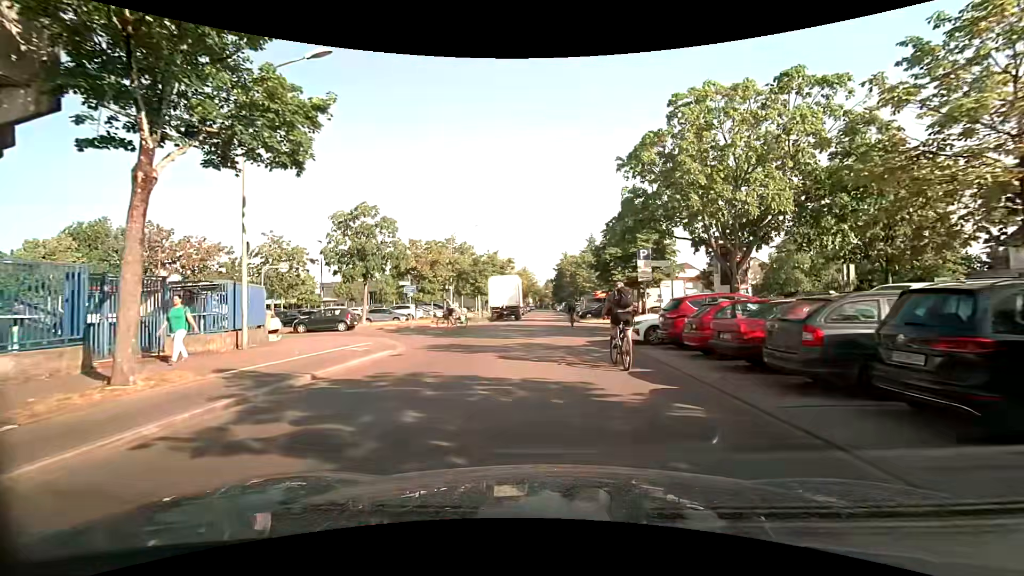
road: residential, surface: asphalt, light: Day
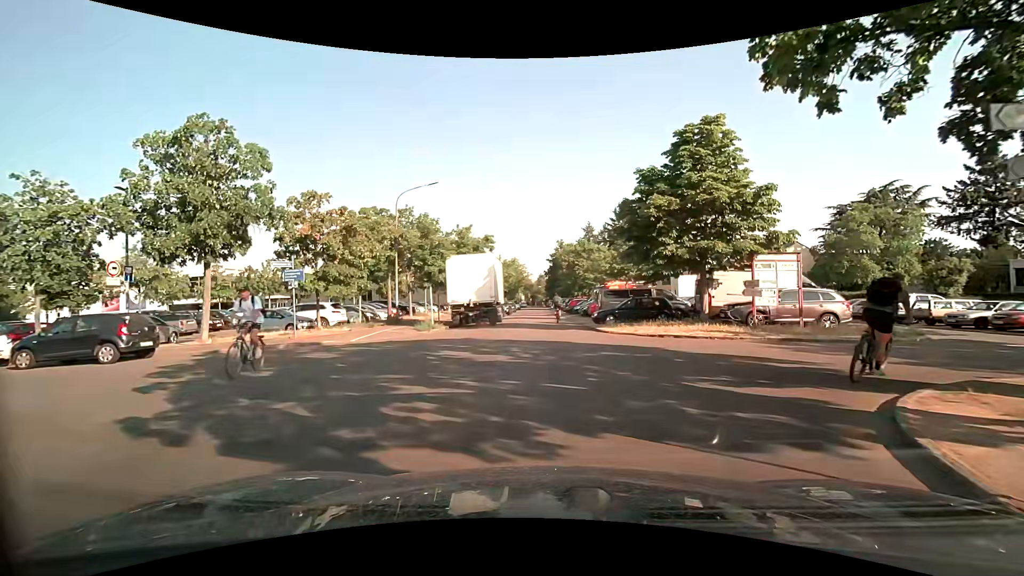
(+0.1, +16.4) m; +1°
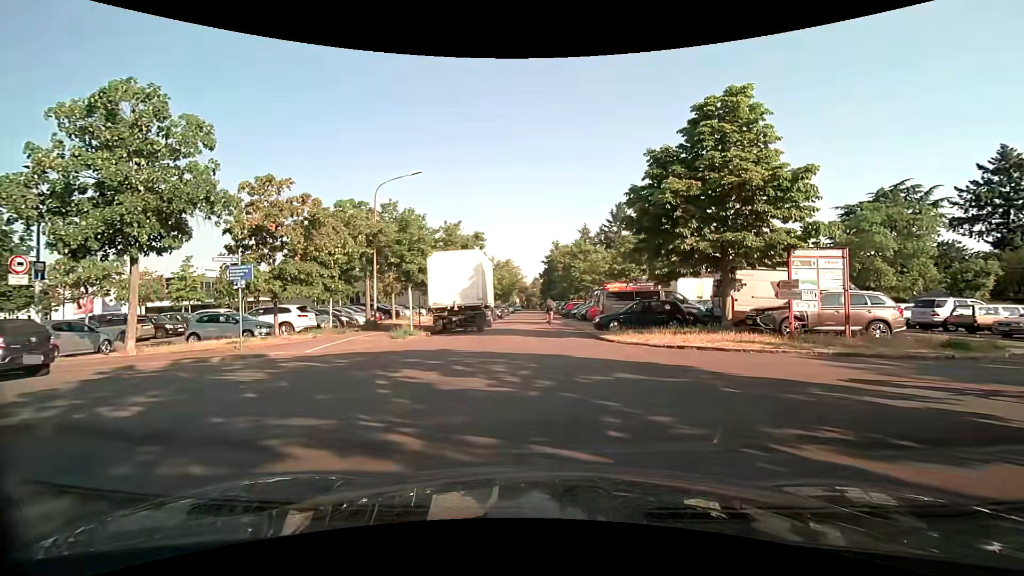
(0.0, +3.2) m; +1°
